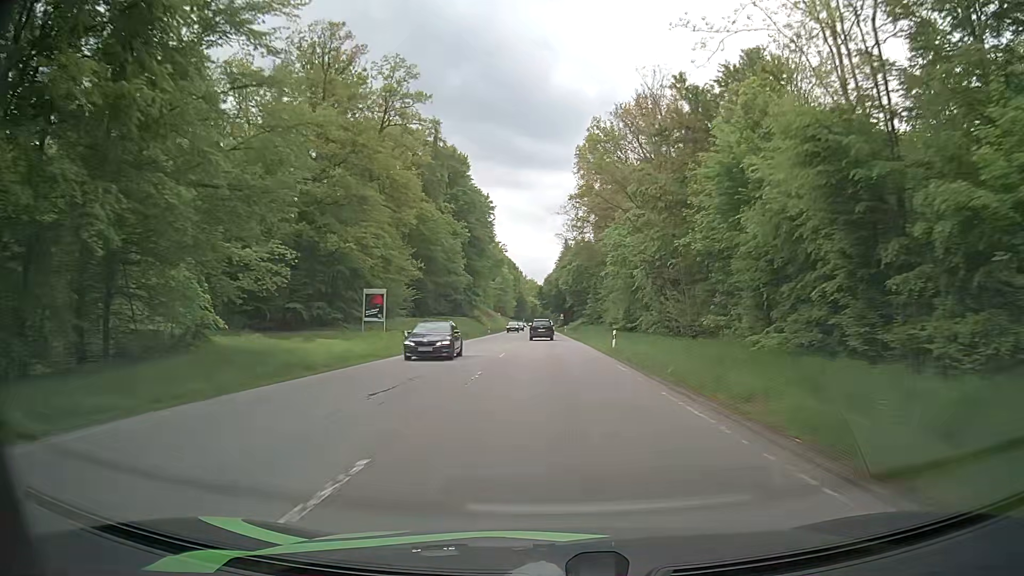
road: secondary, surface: asphalt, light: Day
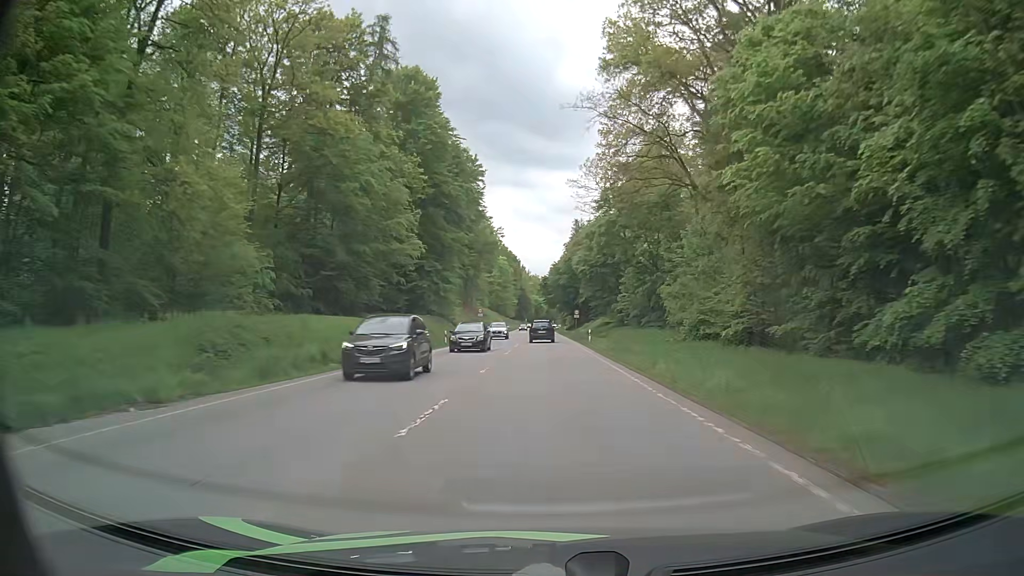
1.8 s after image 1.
(-0.1, +42.6) m; 0°
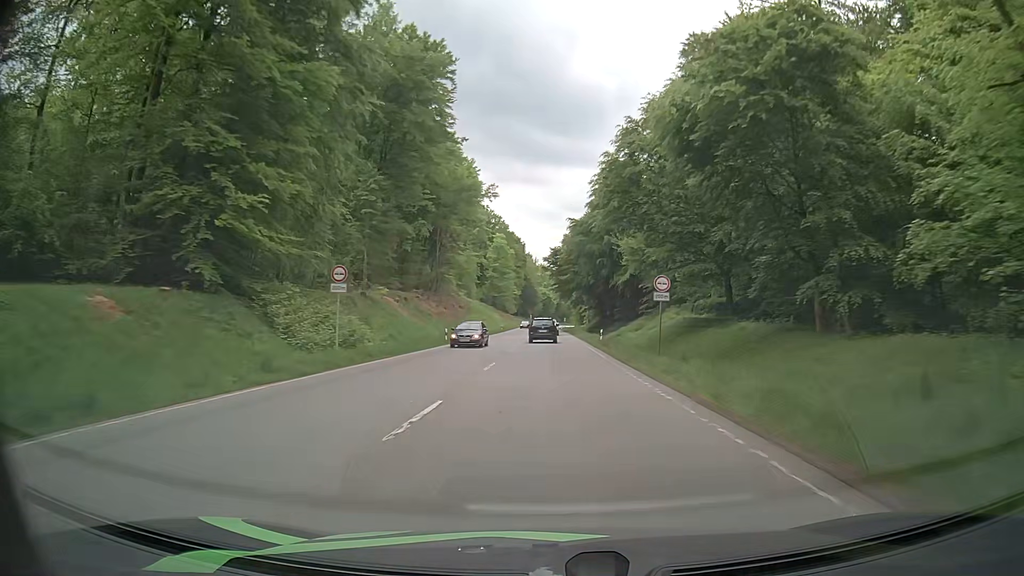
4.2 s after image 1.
(-0.3, +57.1) m; -1°
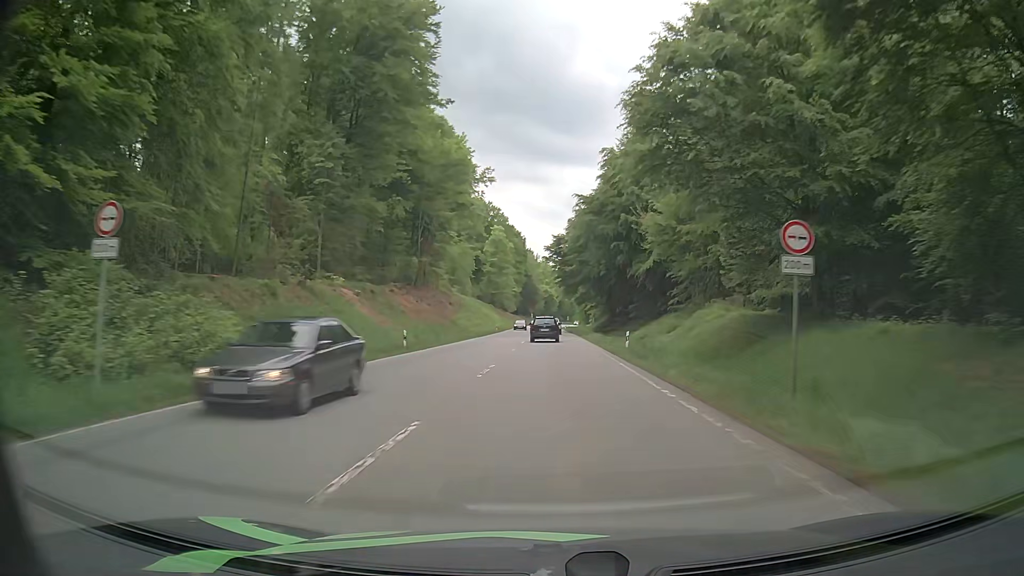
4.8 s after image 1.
(-0.1, +13.8) m; 0°
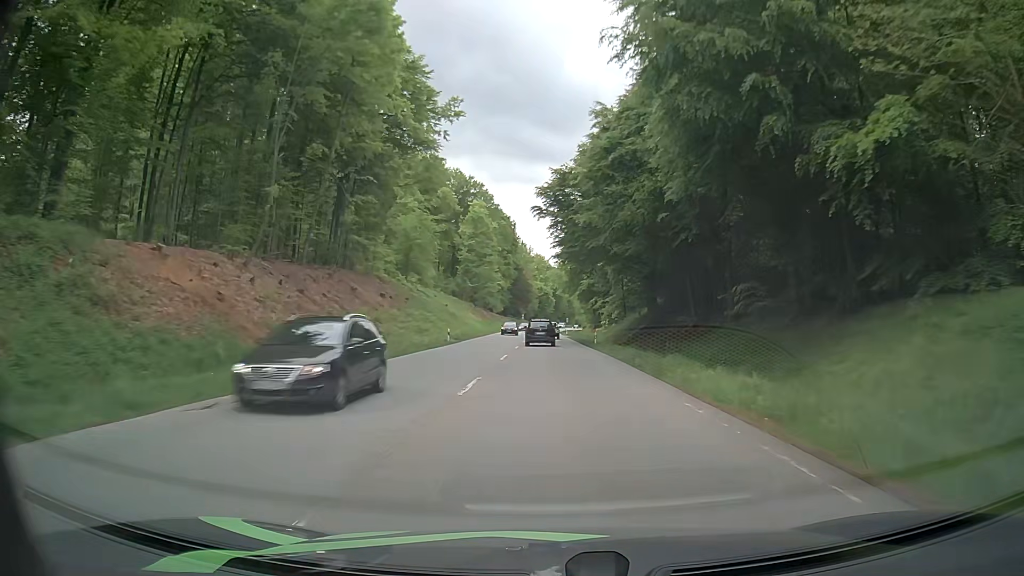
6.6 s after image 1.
(+0.1, +40.0) m; 0°
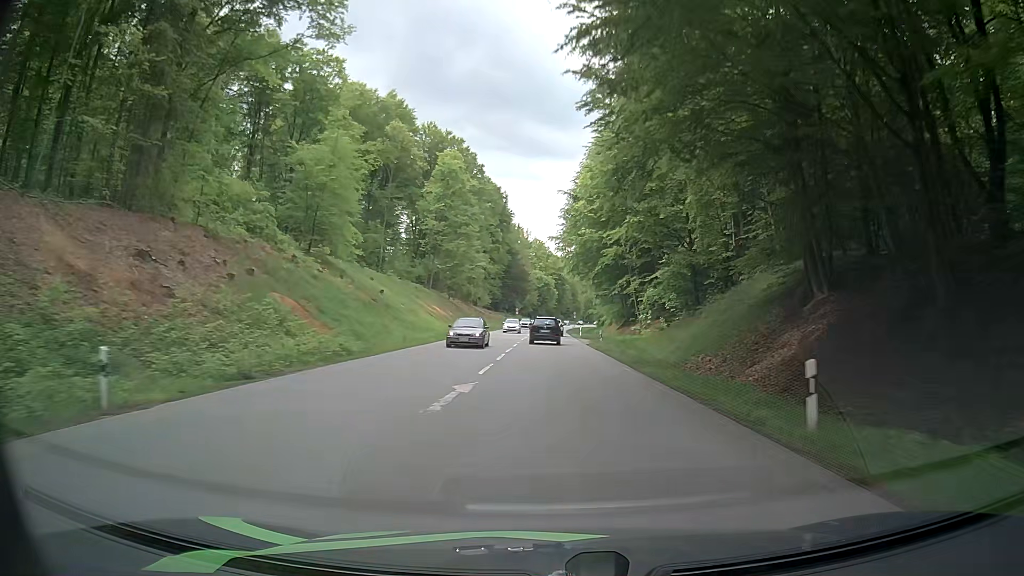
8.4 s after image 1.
(+0.1, +38.9) m; 0°
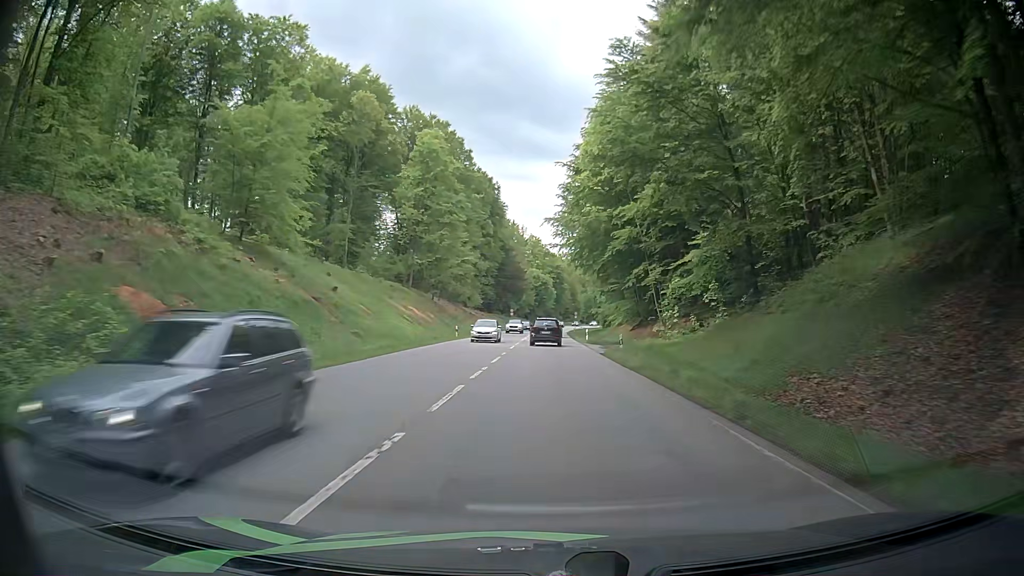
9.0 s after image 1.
(0.0, +12.8) m; 0°
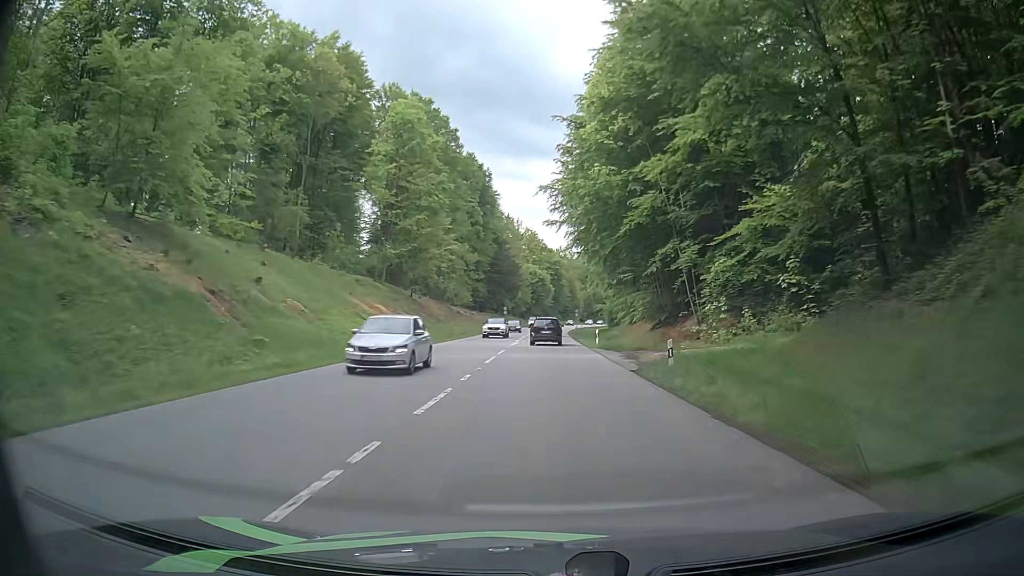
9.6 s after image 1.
(+0.1, +12.6) m; +1°
(0, +10) (0, +20) (0, +30) (0, +40) (0, +50) (0, +60) (+1, +70) (+1, +80) (+1, +90) (+1, +100) m
